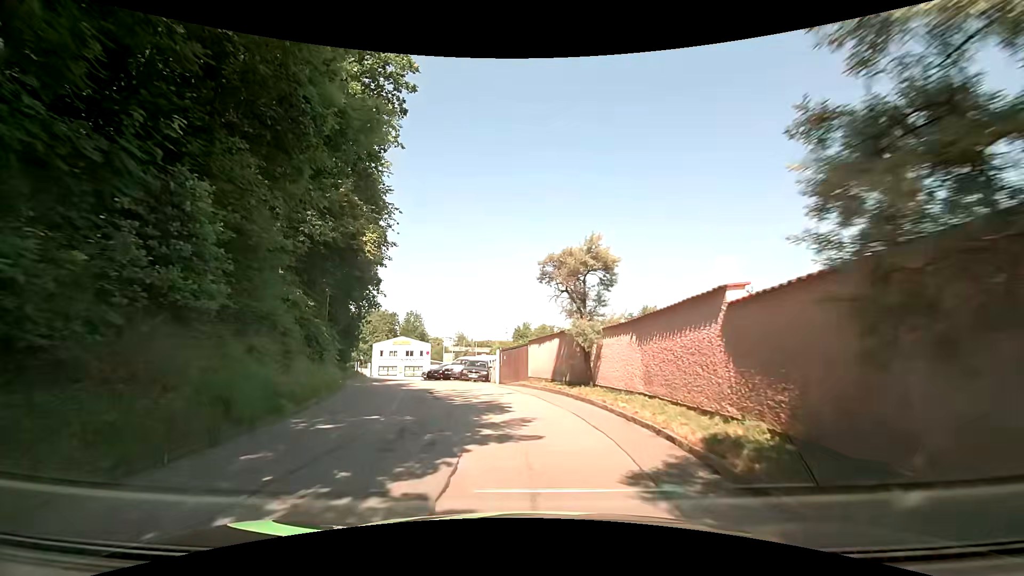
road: residential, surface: asphalt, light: Day
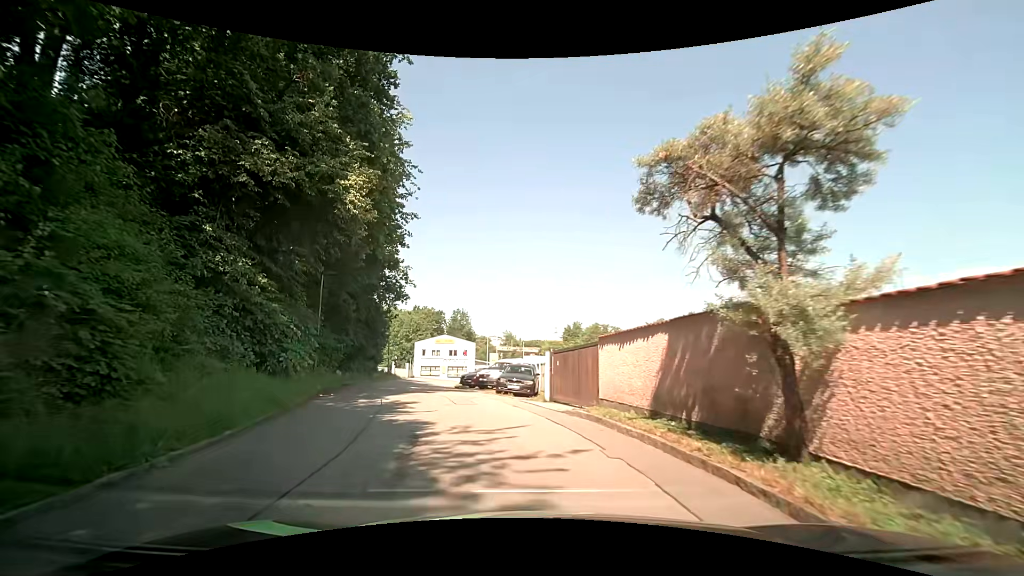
(-0.3, +8.0) m; -6°
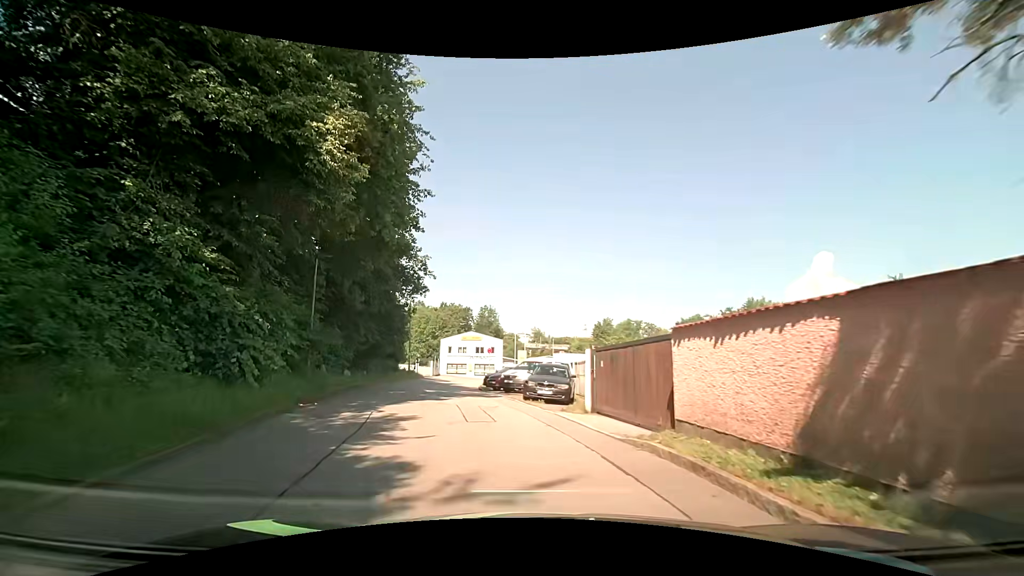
(-0.1, +3.9) m; -3°
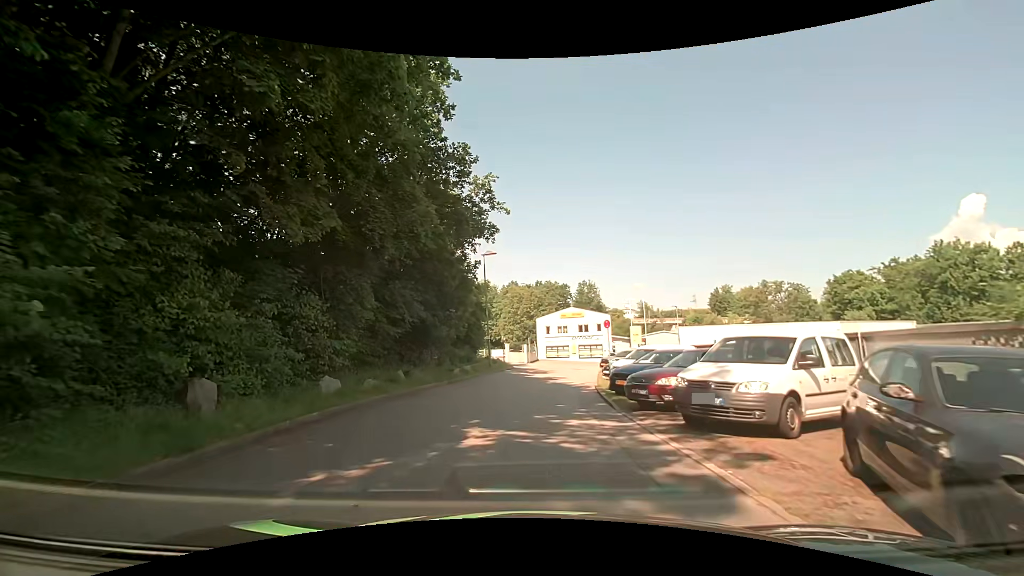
(-1.6, +15.1) m; -11°
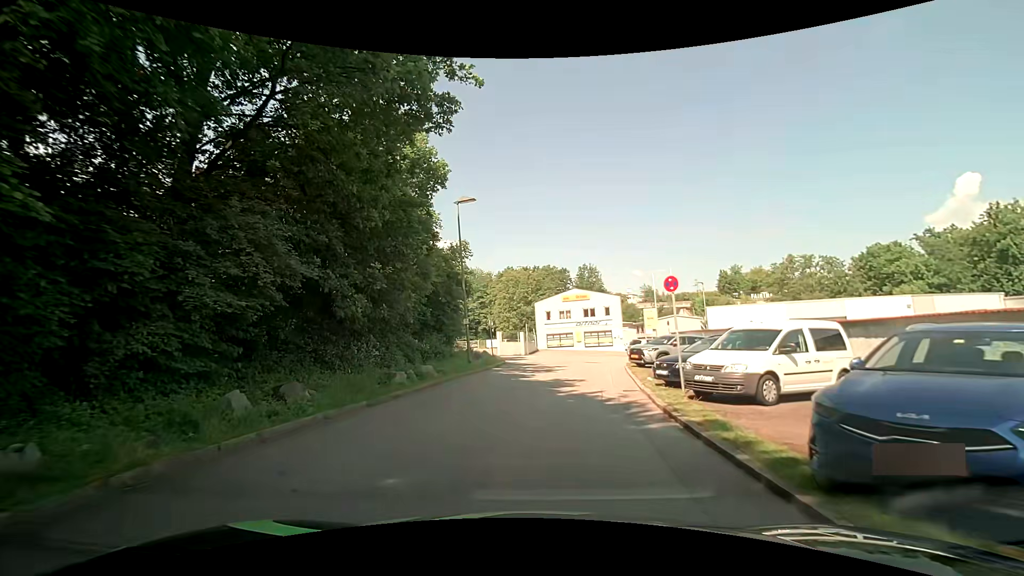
(-0.2, +11.0) m; -1°
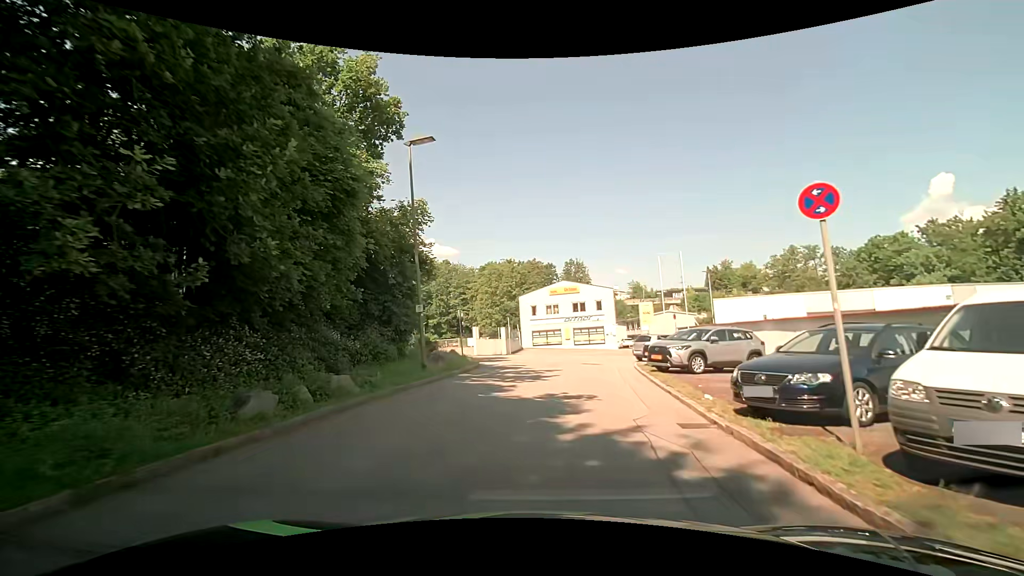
(+0.1, +7.0) m; +3°
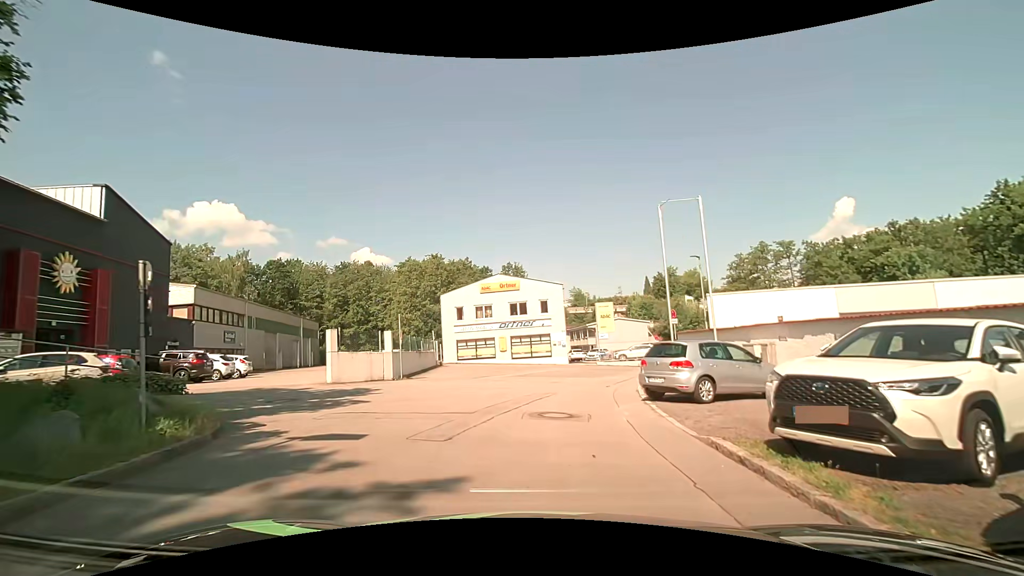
(+0.6, +15.6) m; +6°
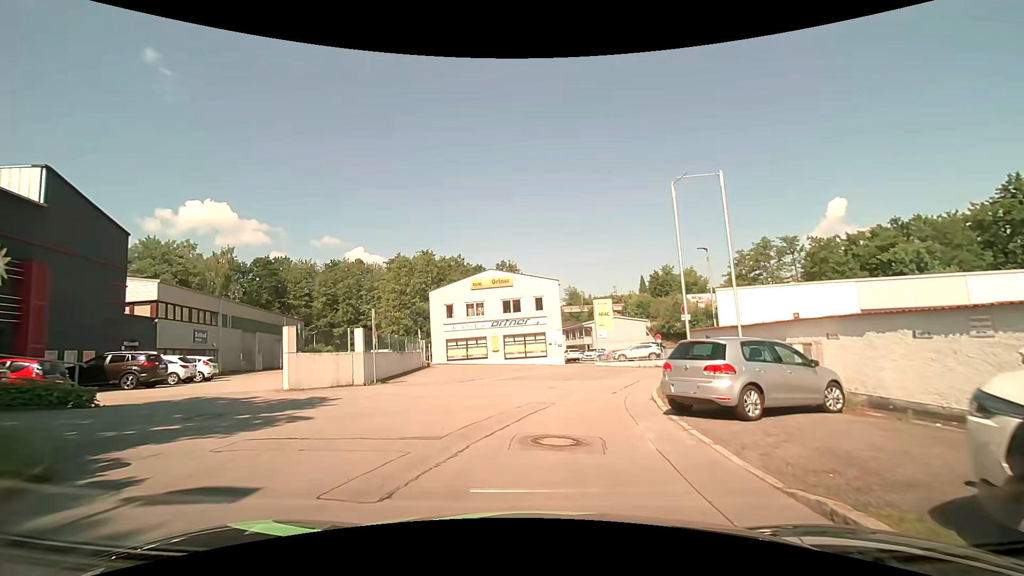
(0.0, +2.8) m; +1°
